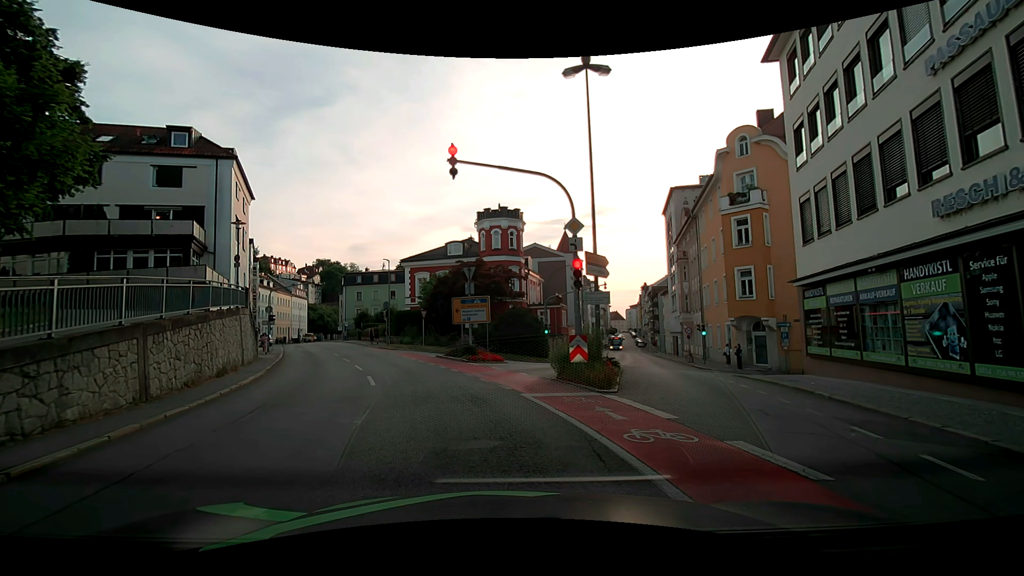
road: tertiary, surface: asphalt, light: Day
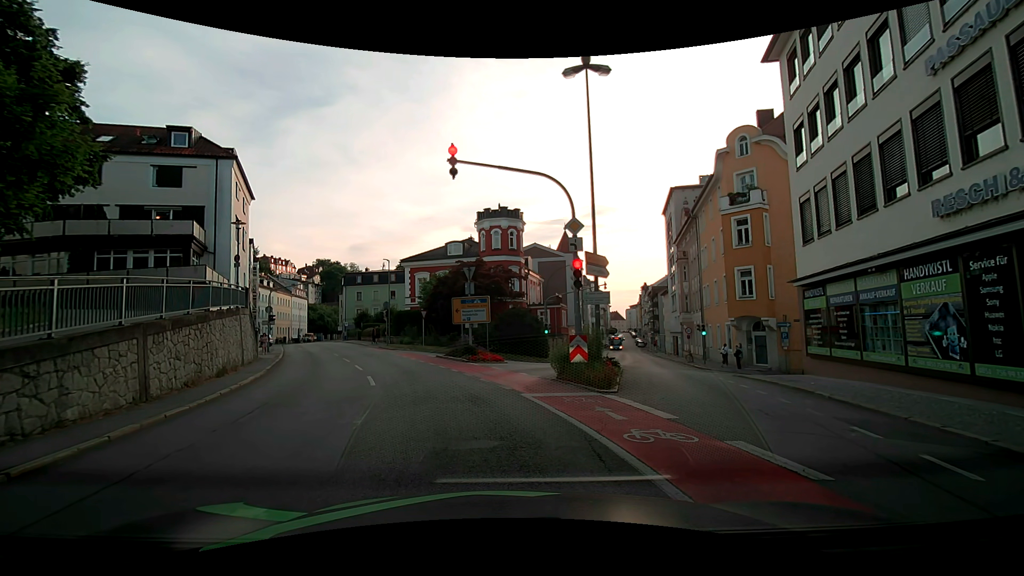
(0.0, 0.0) m; 0°
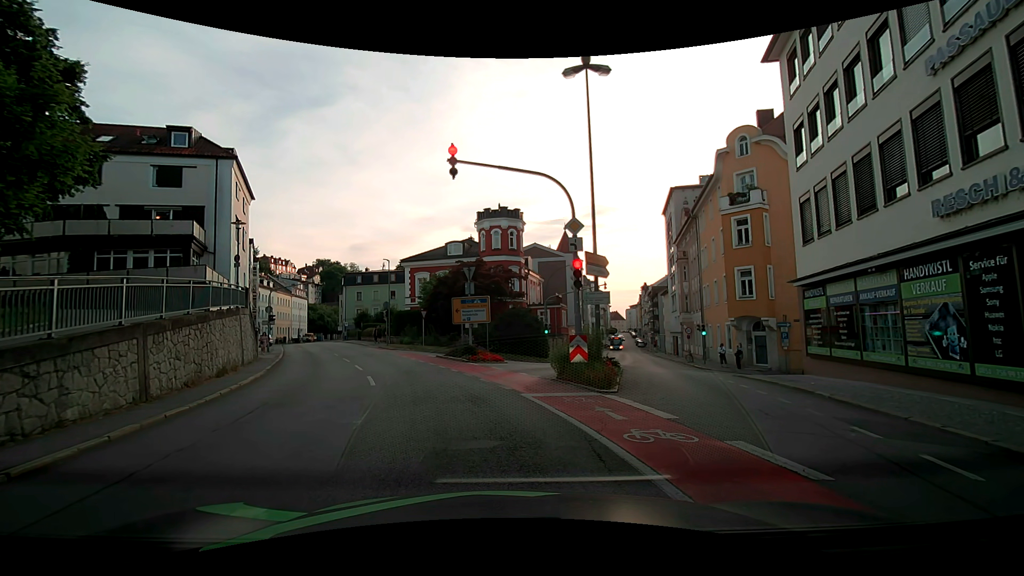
(0.0, 0.0) m; 0°
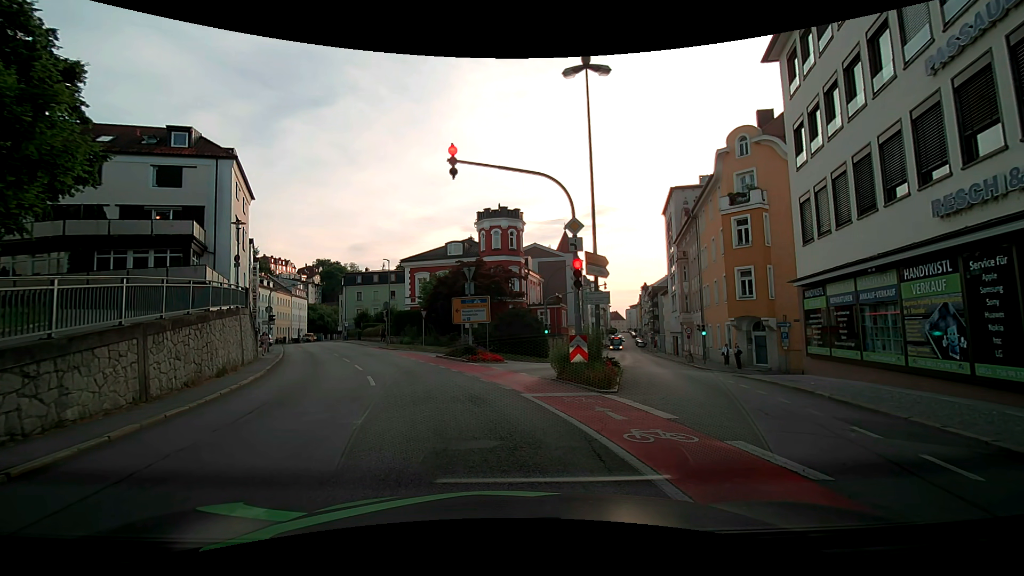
(0.0, 0.0) m; 0°
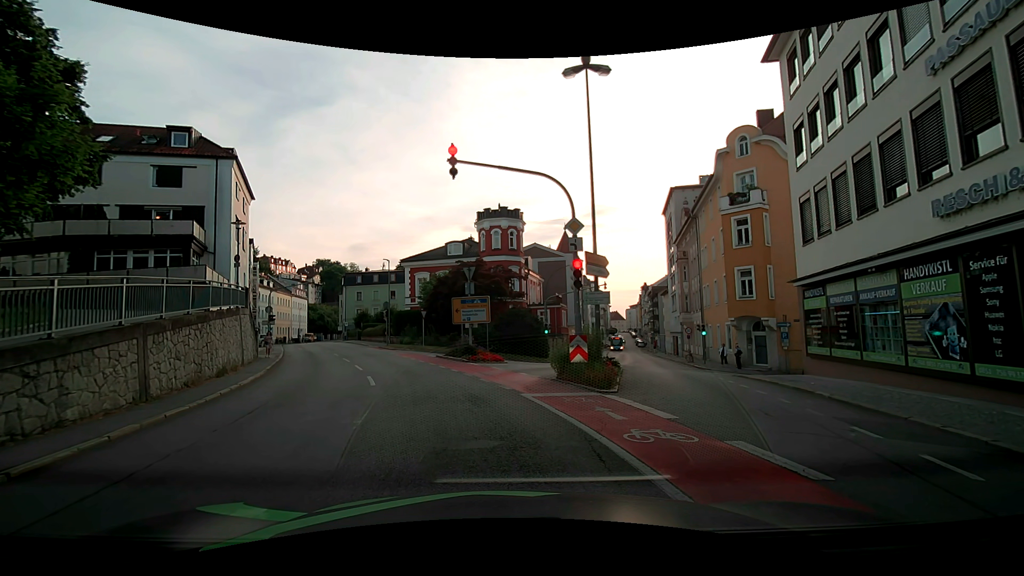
(0.0, 0.0) m; 0°
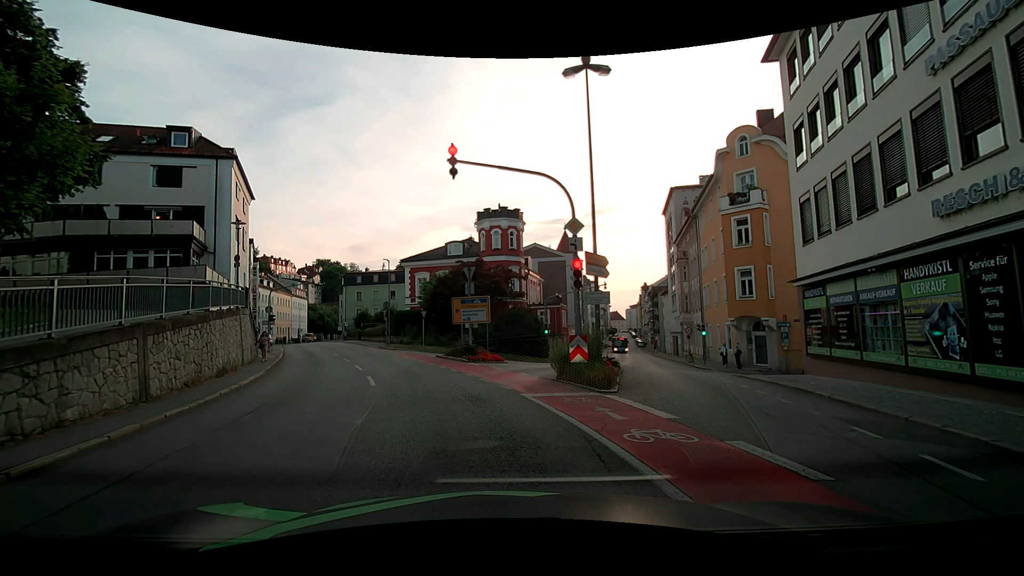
(0.0, 0.0) m; 0°
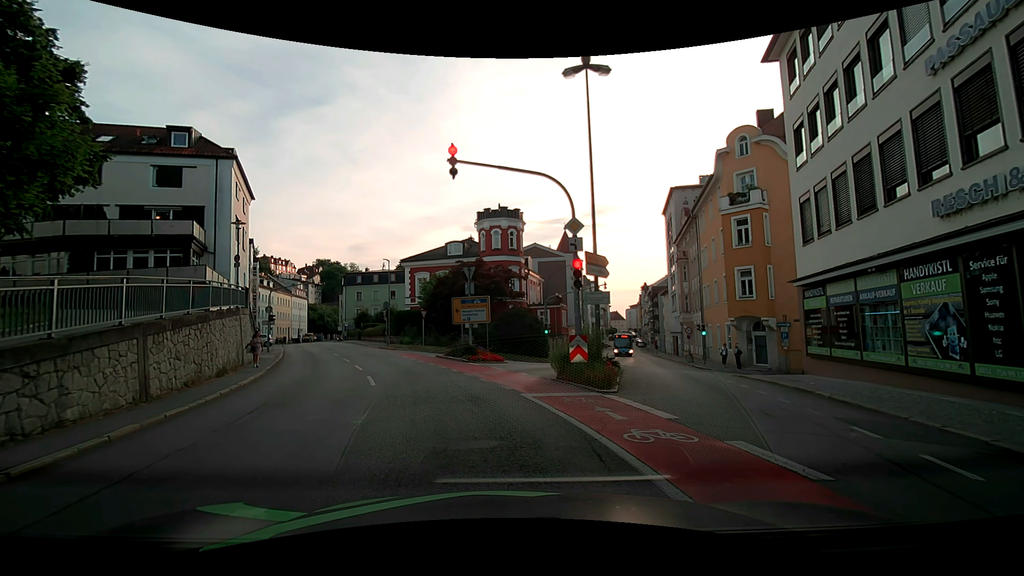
(0.0, 0.0) m; 0°
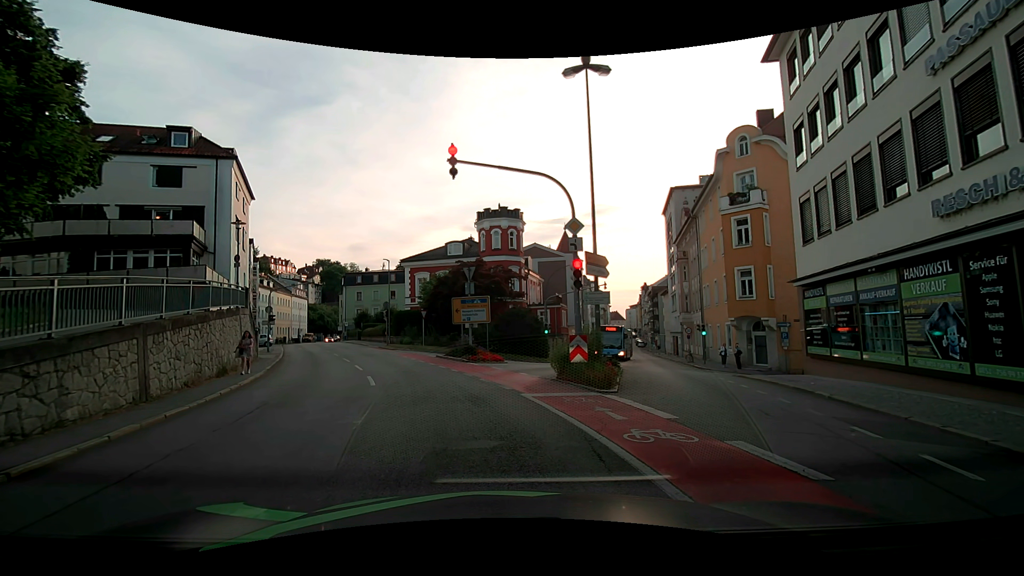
(0.0, 0.0) m; 0°
